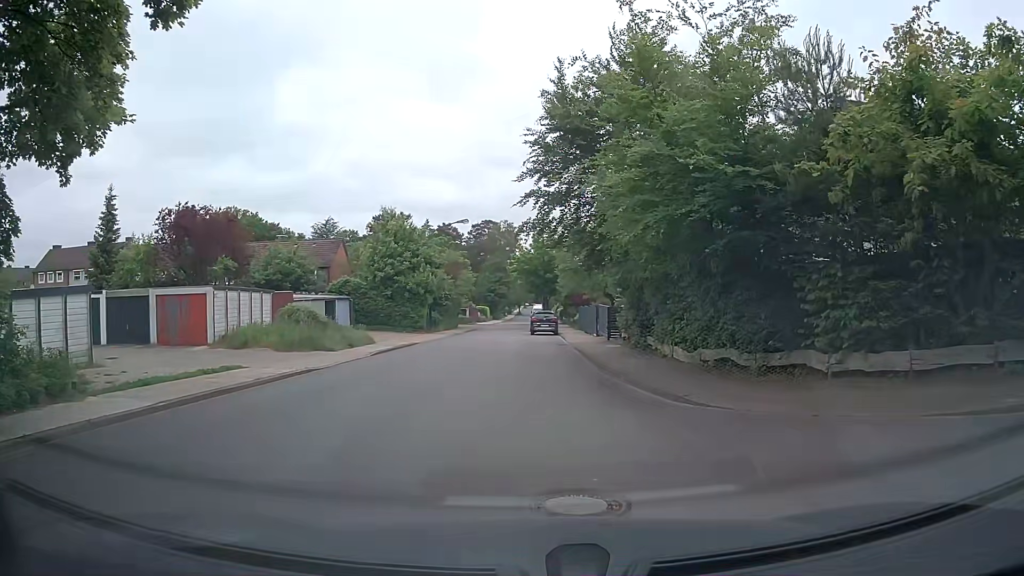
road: unclassified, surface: asphalt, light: Day
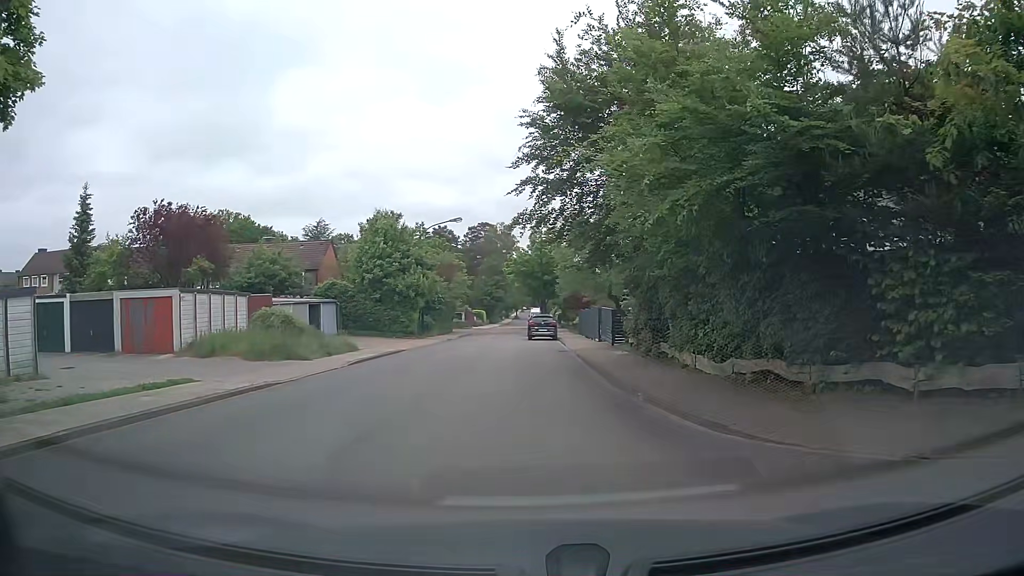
(-0.1, +2.7) m; -1°
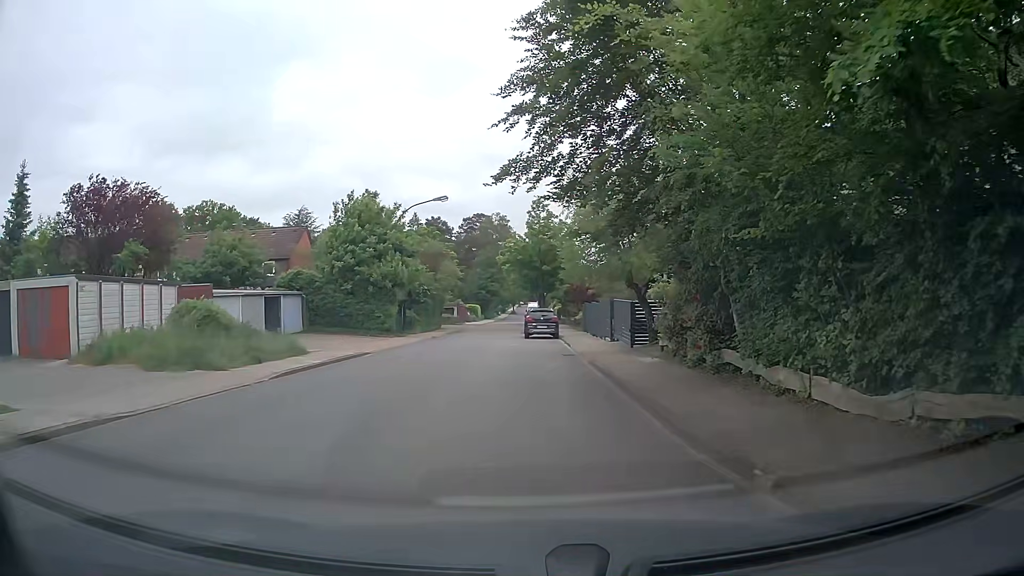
(0.0, +6.3) m; 0°
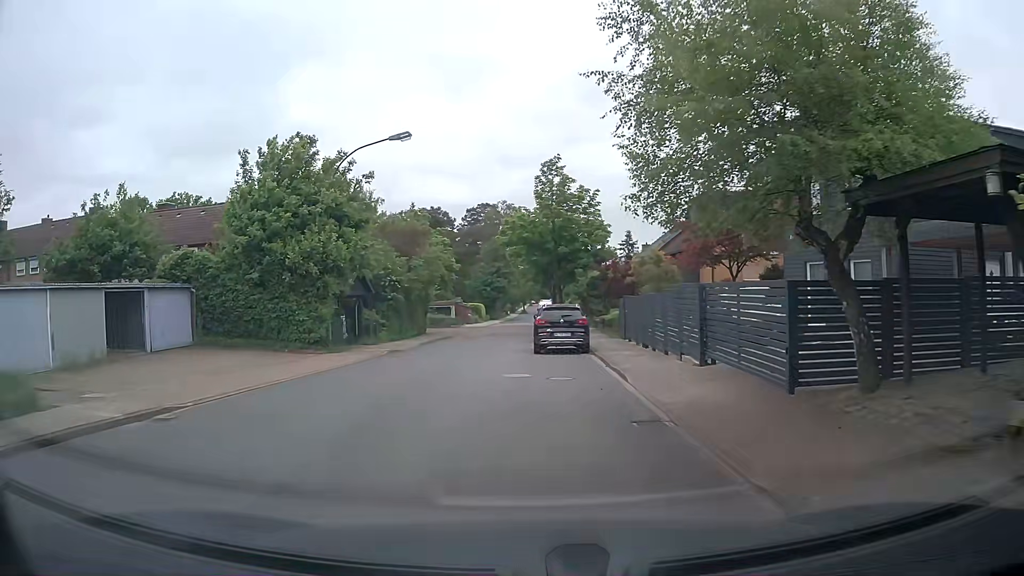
(0.0, +13.8) m; 0°
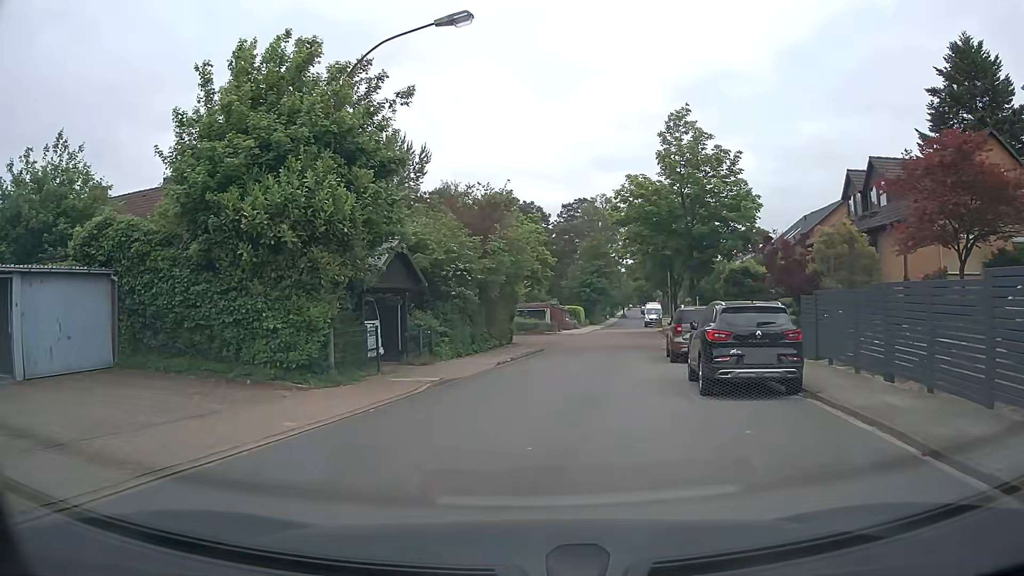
(-1.0, +10.5) m; -9°
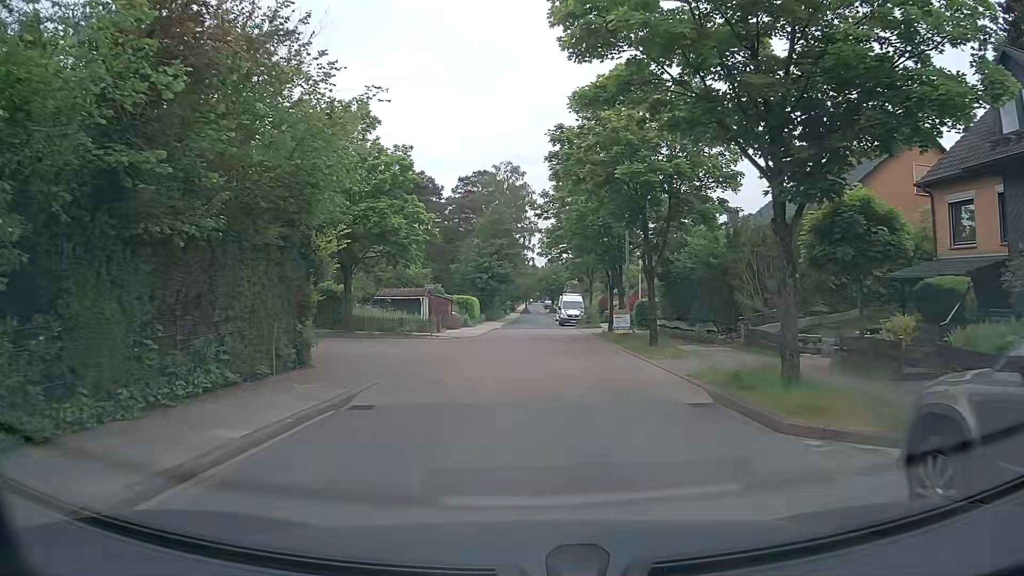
(+1.5, +19.3) m; +9°
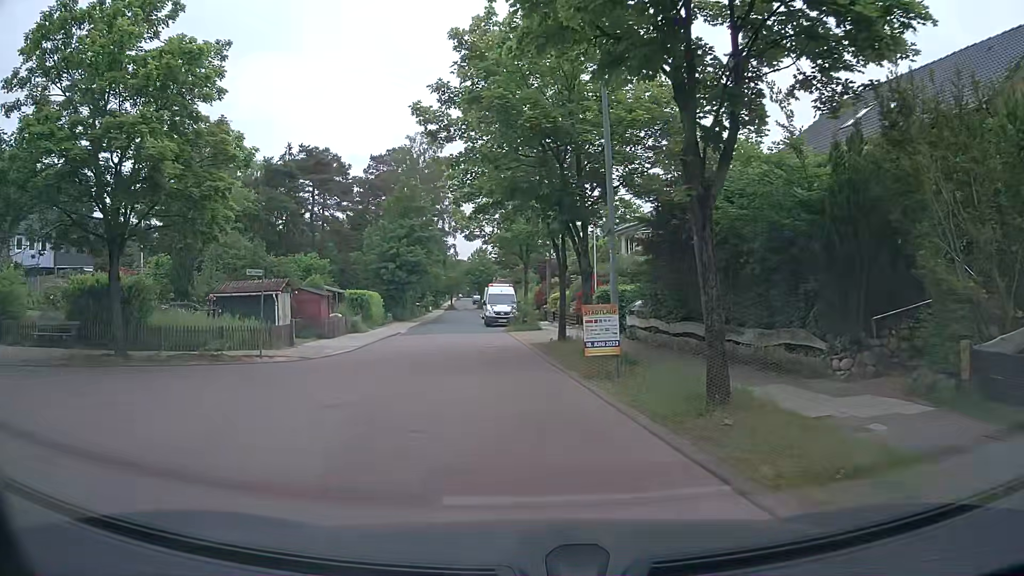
(+0.9, +13.5) m; +5°
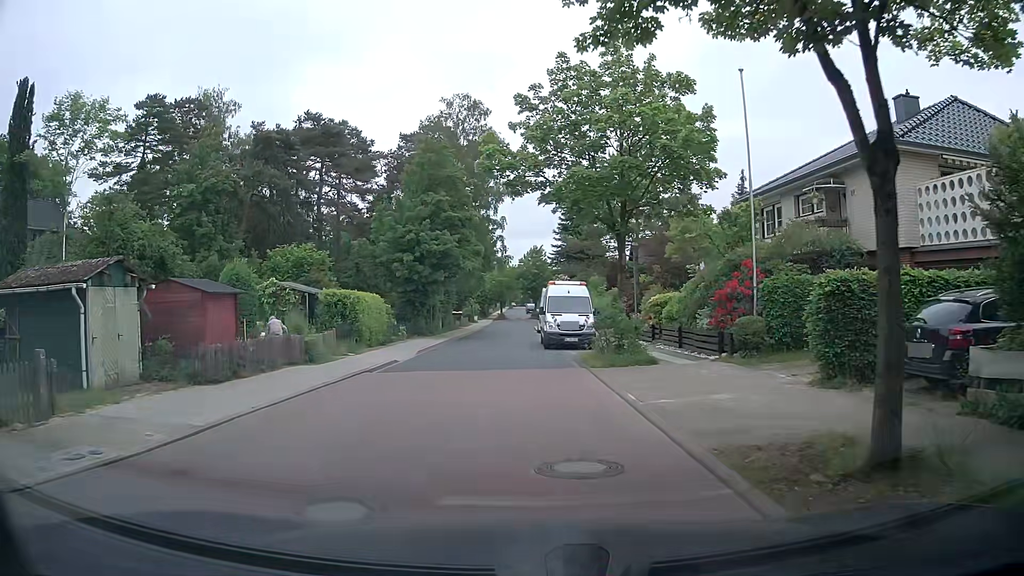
(-0.6, +16.2) m; -4°
(0, +10) (0, +20) (-1, +30) (-1, +40) (-1, +50) (-1, +60) (0, +70) (+1, +80) (0, +90) (0, +100) m
